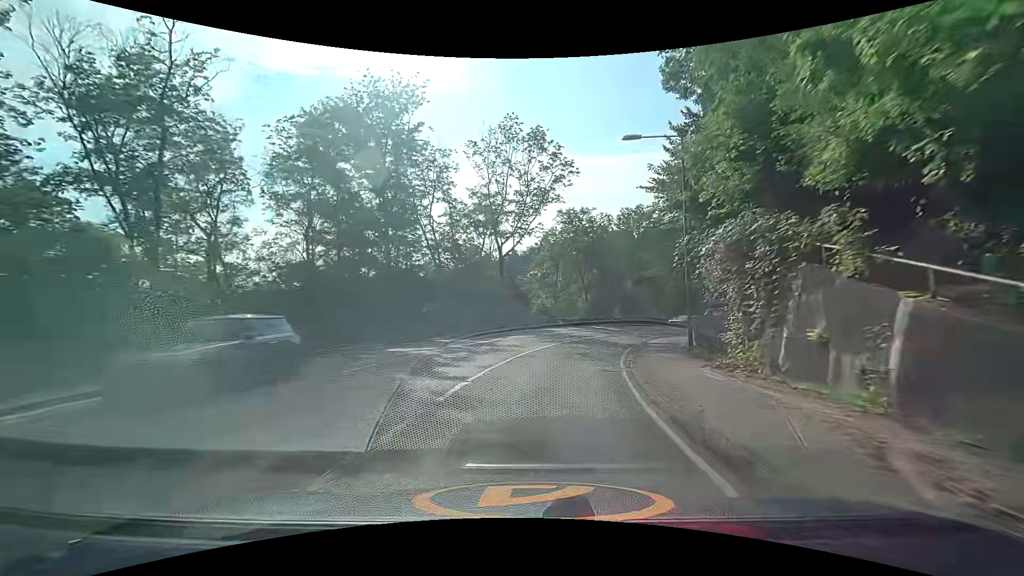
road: secondary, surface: asphalt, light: Day
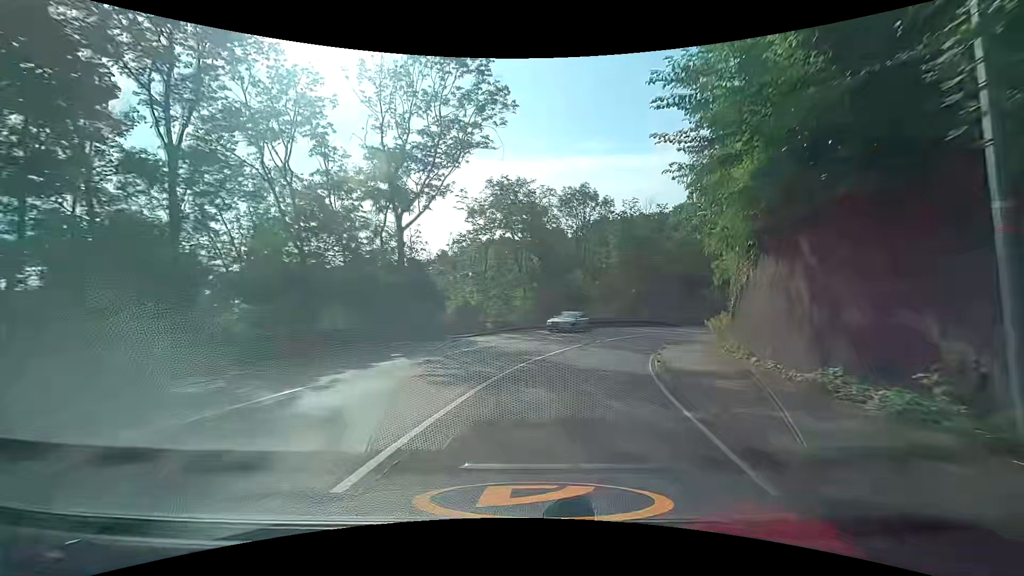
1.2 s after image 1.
(+0.7, +14.9) m; +7°
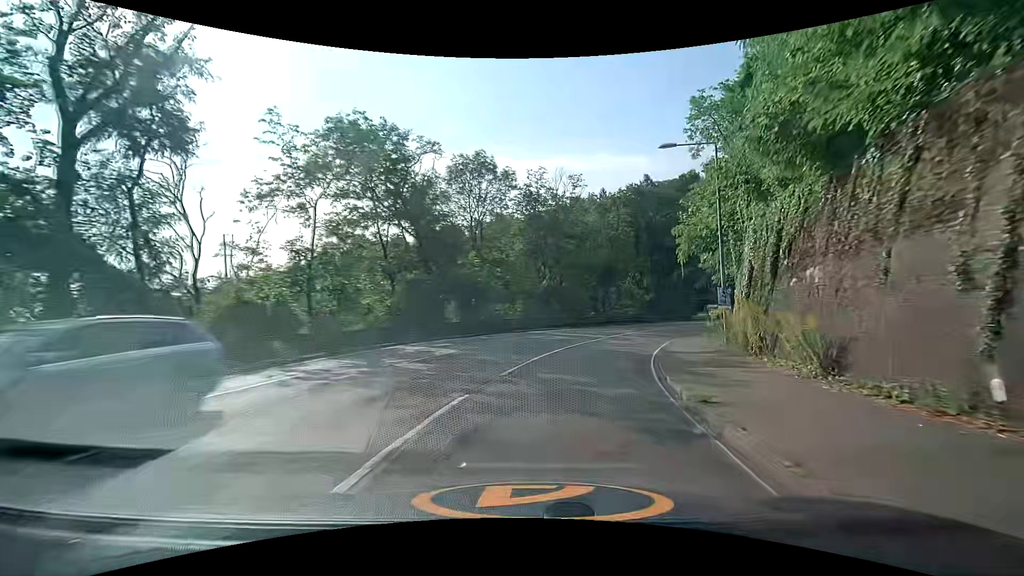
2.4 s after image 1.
(+1.3, +14.7) m; +11°
